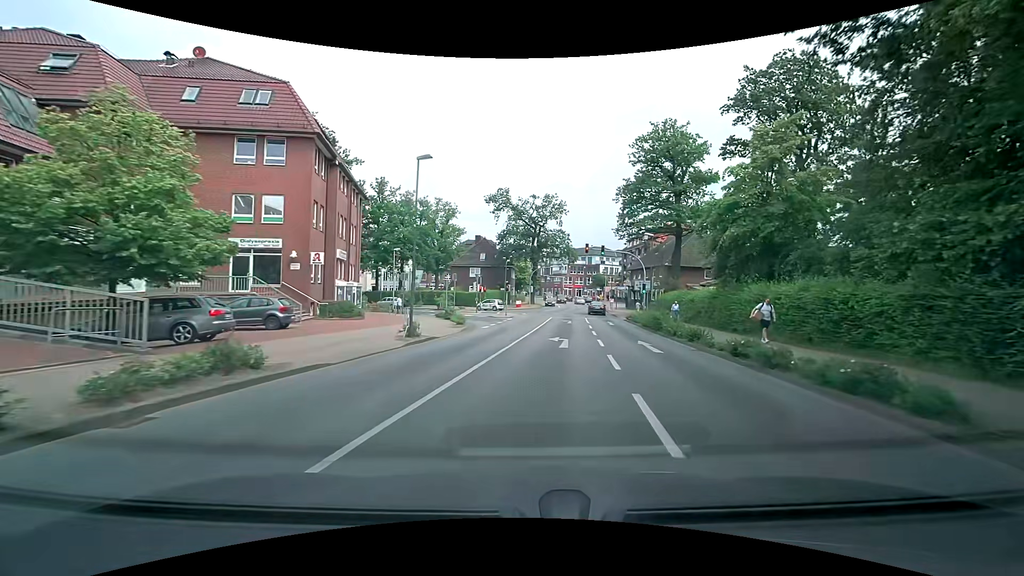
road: secondary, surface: asphalt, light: Day
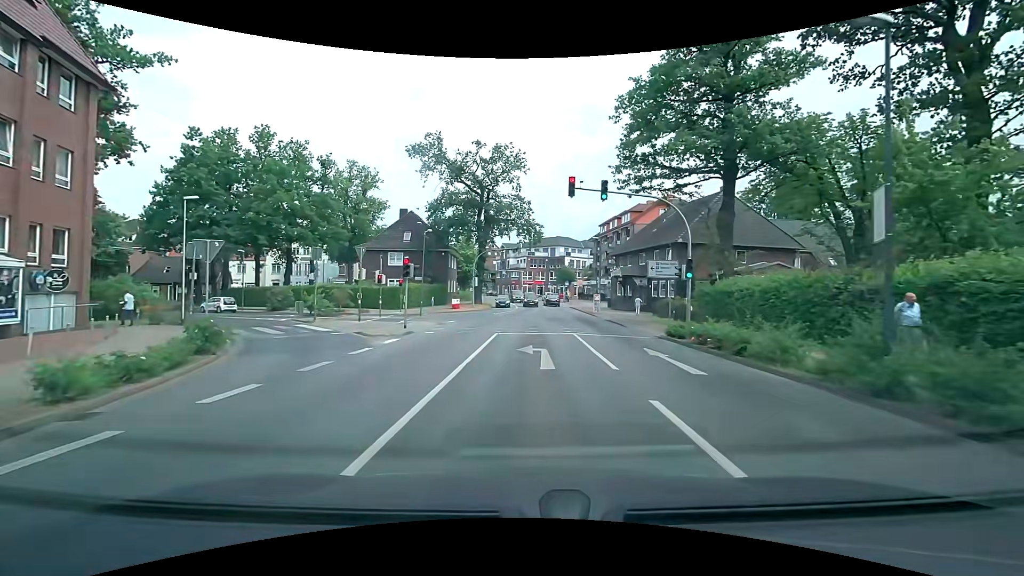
(+2.0, +24.7) m; +5°
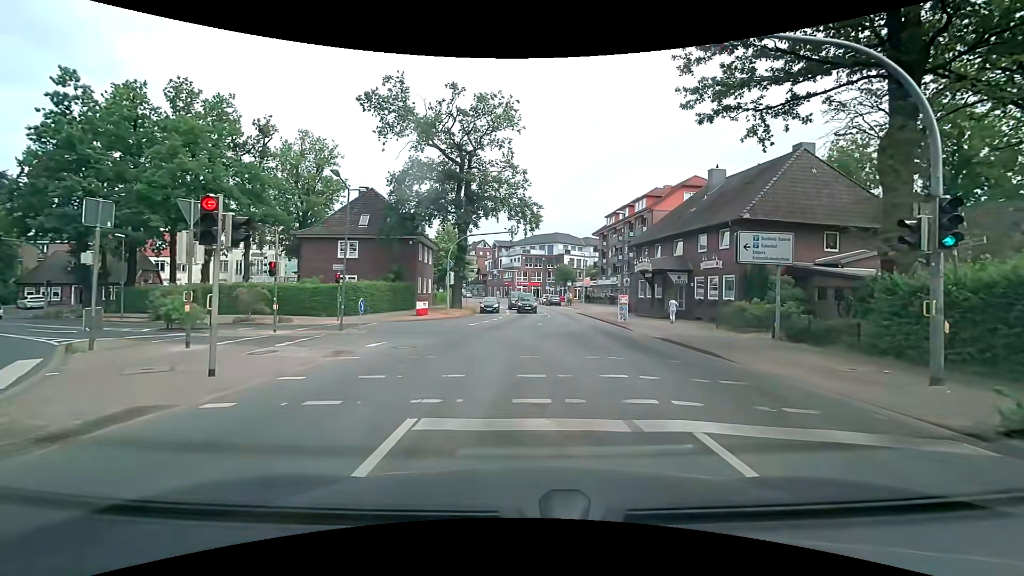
(+0.1, +13.5) m; 0°
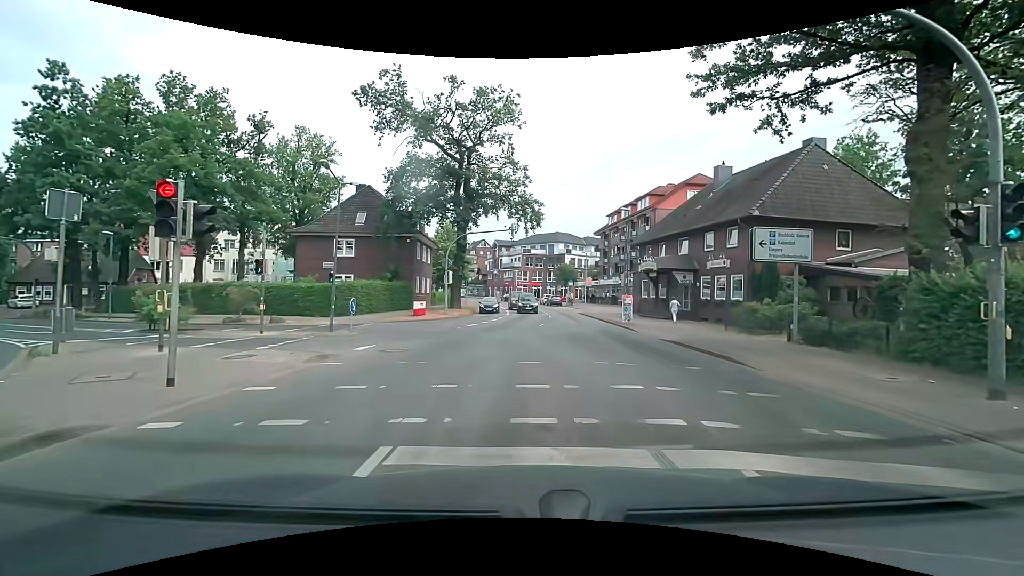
(0.0, +1.0) m; +1°
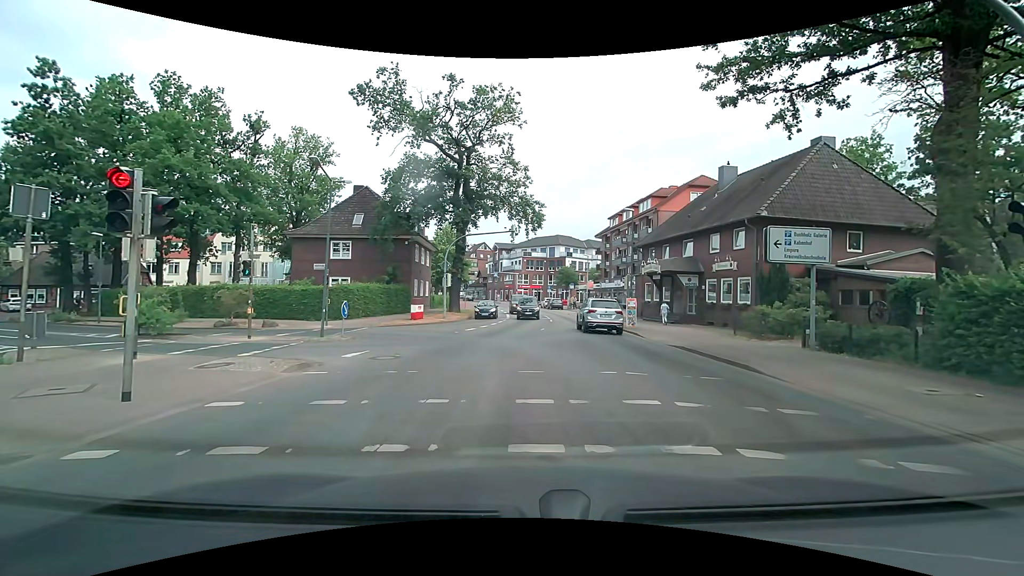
(0.0, +0.9) m; 0°
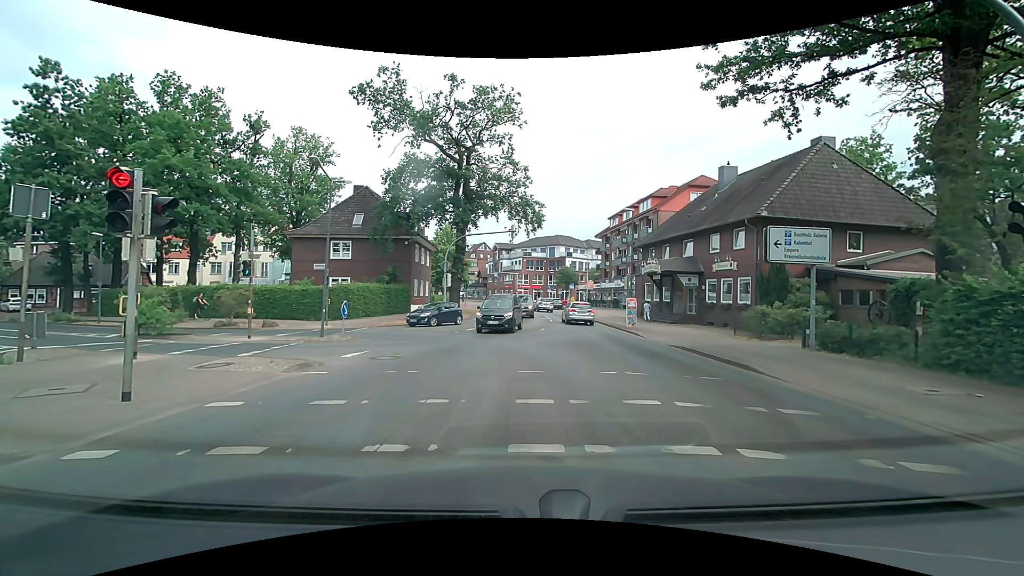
(0.0, 0.0) m; 0°
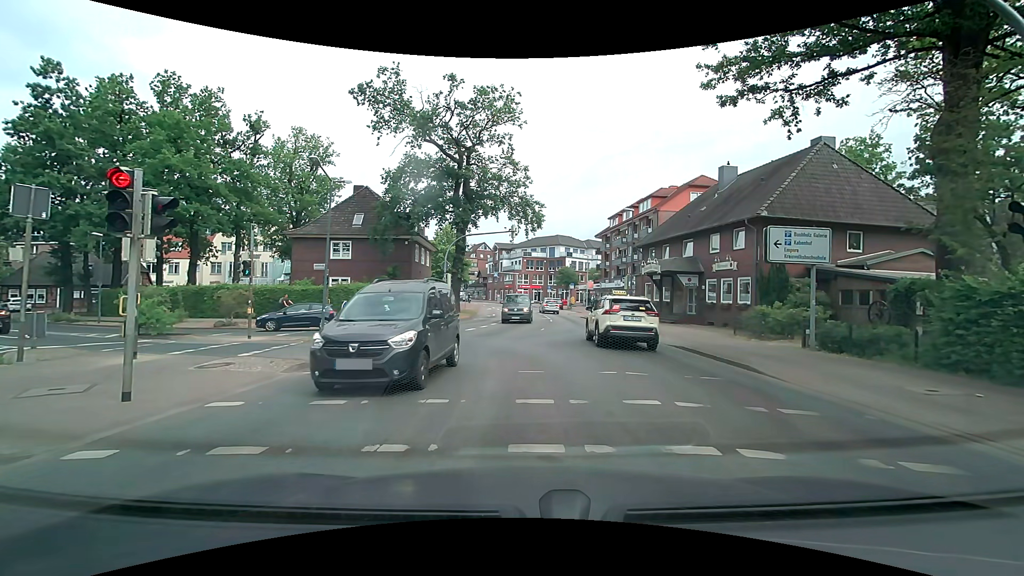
(0.0, 0.0) m; 0°
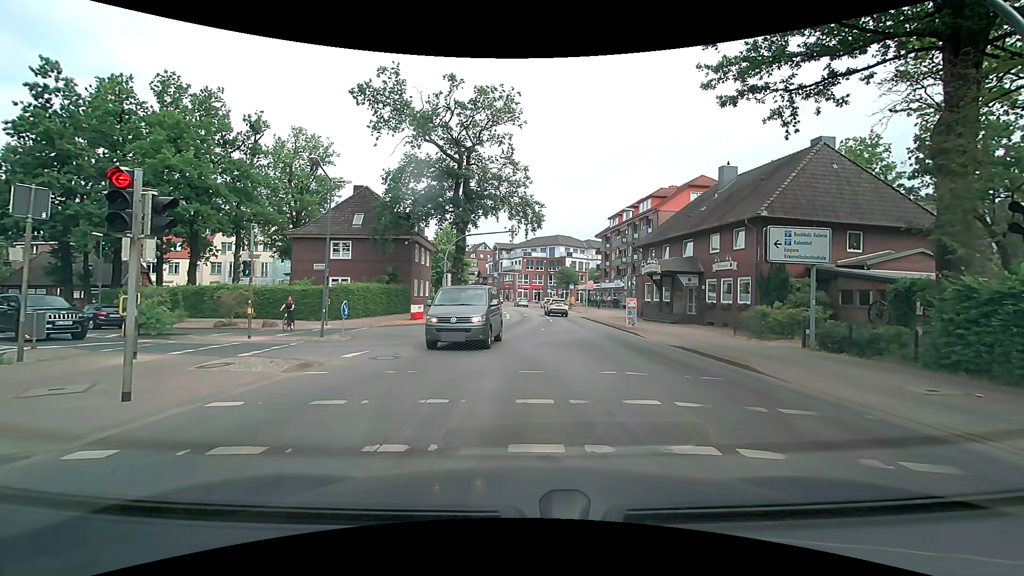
(0.0, 0.0) m; 0°
